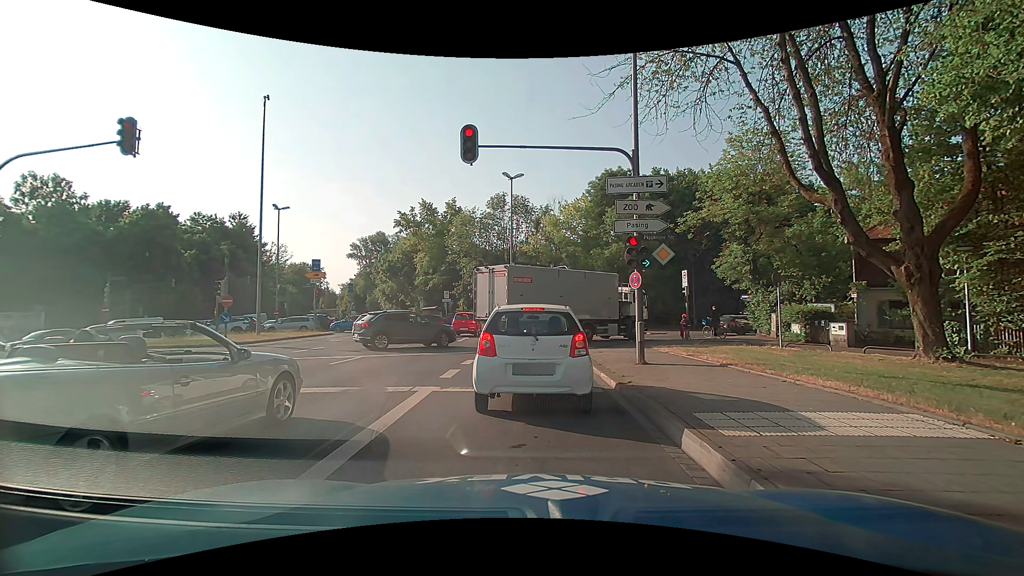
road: primary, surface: asphalt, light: Day
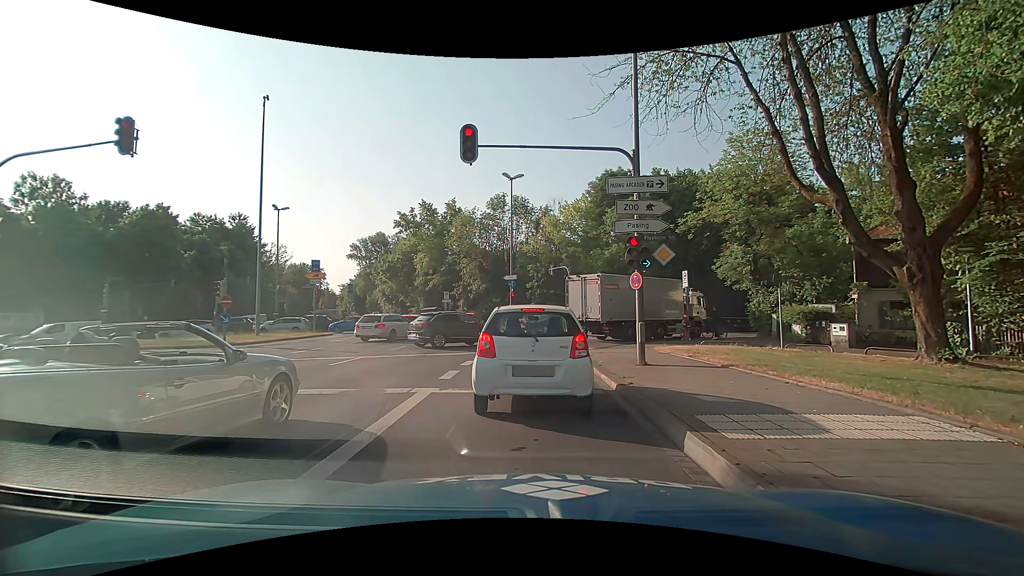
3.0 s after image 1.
(0.0, 0.0) m; 0°
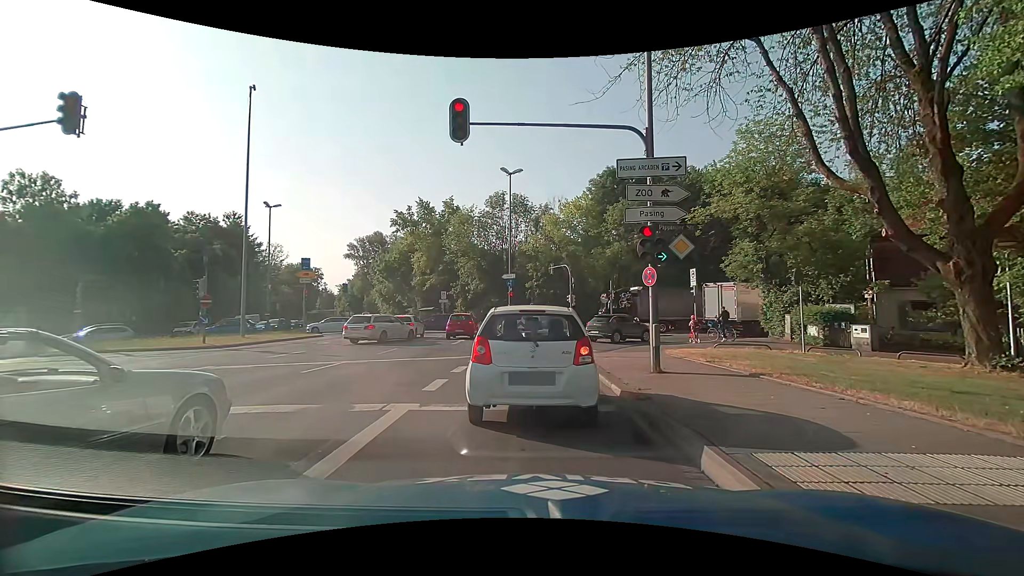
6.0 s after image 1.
(0.0, +1.5) m; 0°
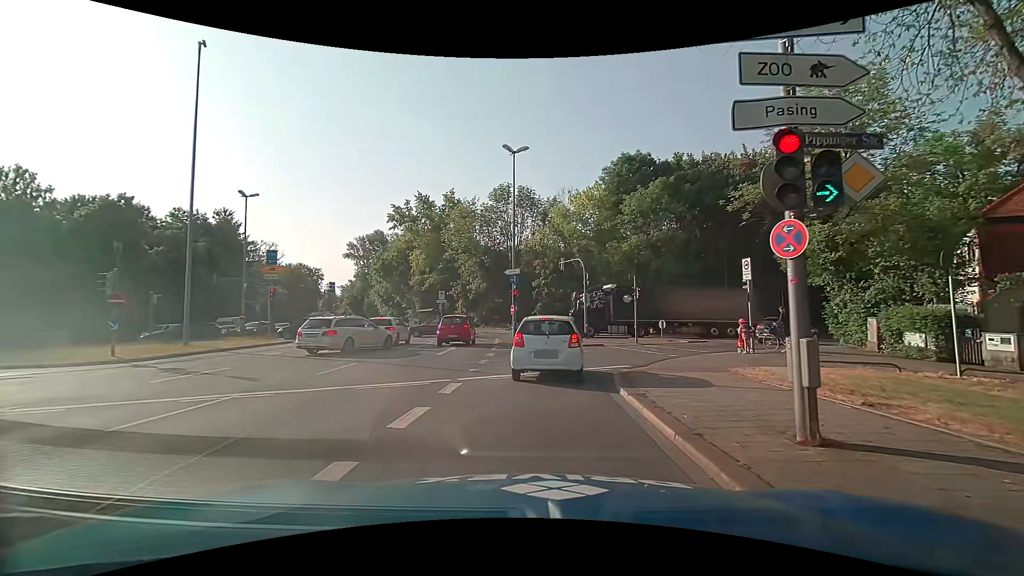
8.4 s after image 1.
(0.0, +6.1) m; +1°
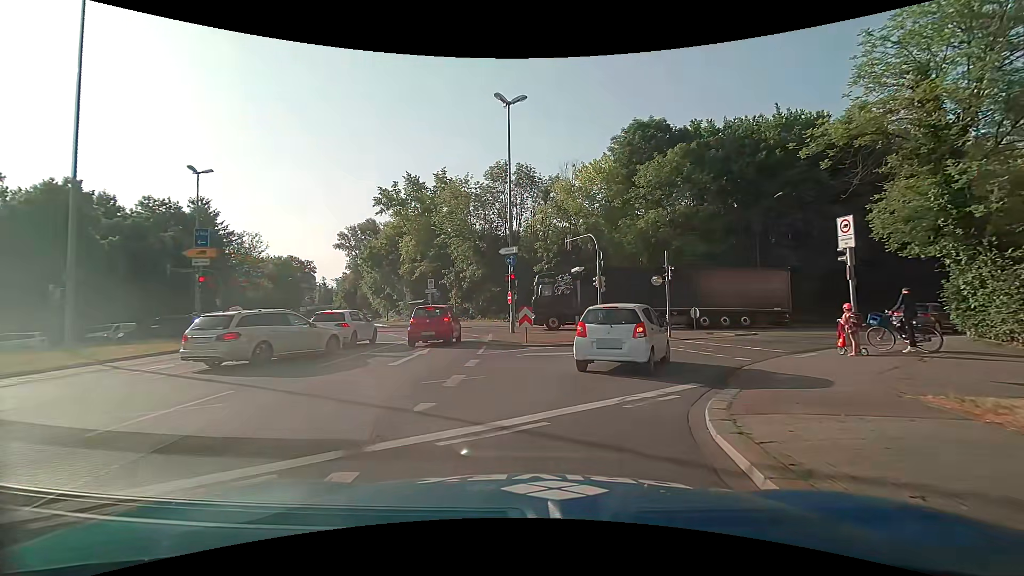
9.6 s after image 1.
(-0.2, +6.6) m; -2°
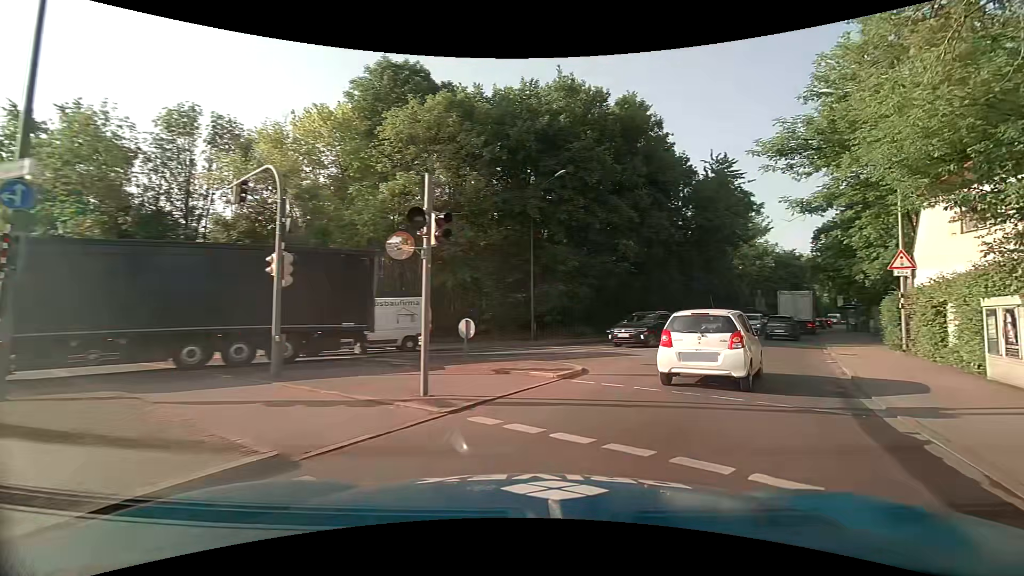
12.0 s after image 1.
(+2.7, +14.4) m; +27°
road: secondary
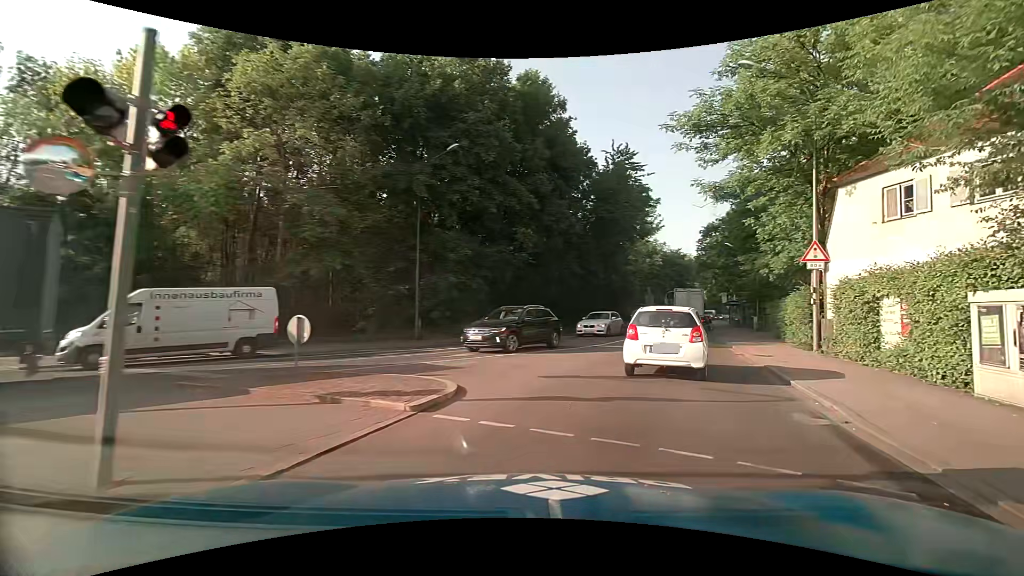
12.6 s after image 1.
(+0.5, +4.0) m; +12°
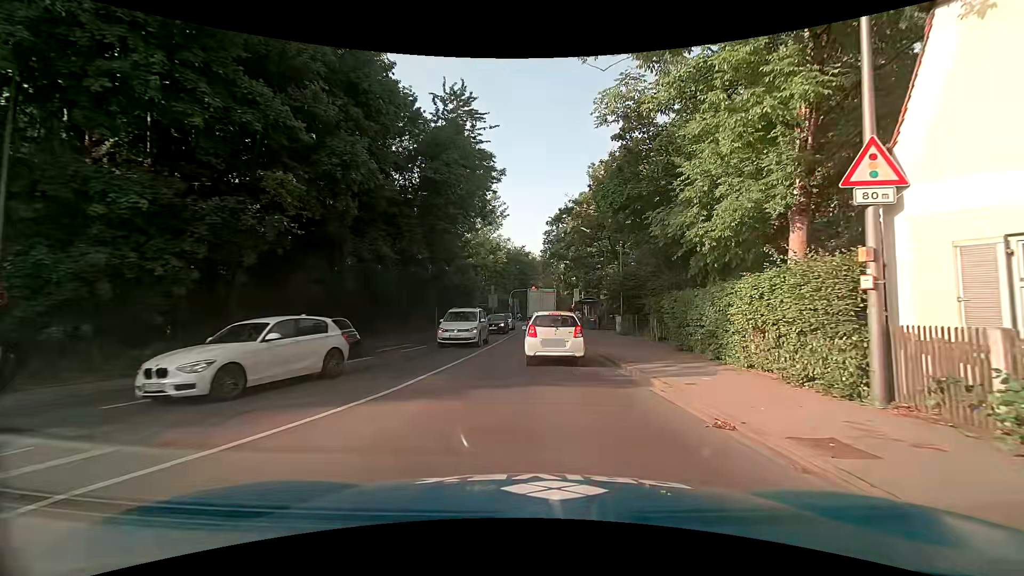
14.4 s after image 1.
(+2.6, +12.1) m; +19°
